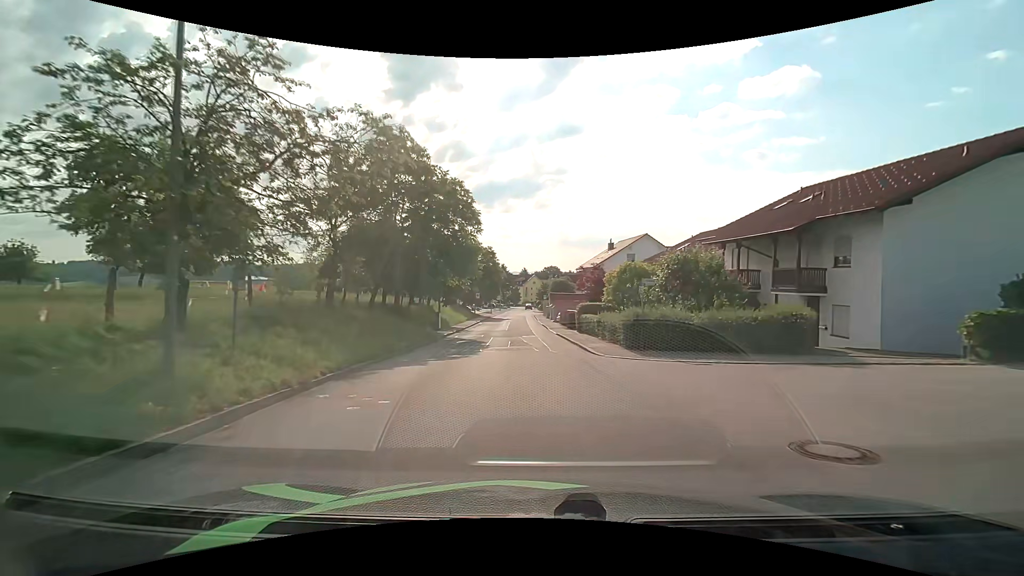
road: unclassified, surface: asphalt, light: Day
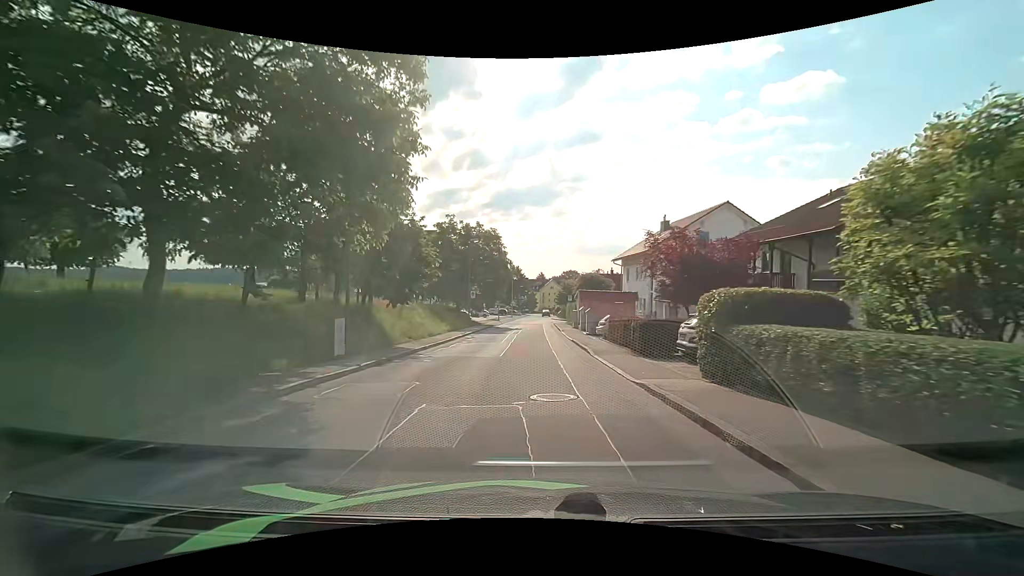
(-0.5, +20.3) m; -3°
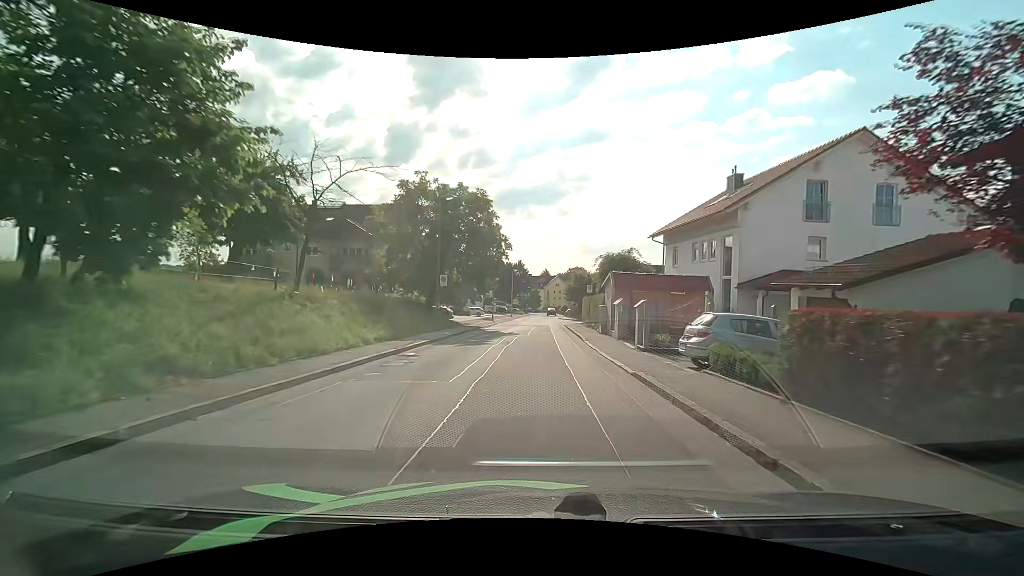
(+0.1, +15.9) m; +1°
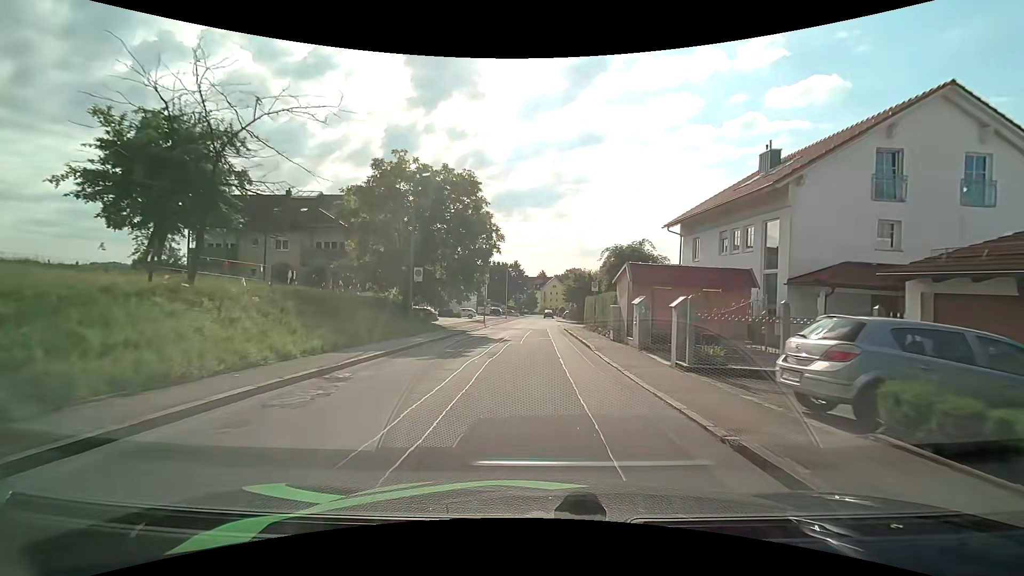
(0.0, +5.4) m; 0°
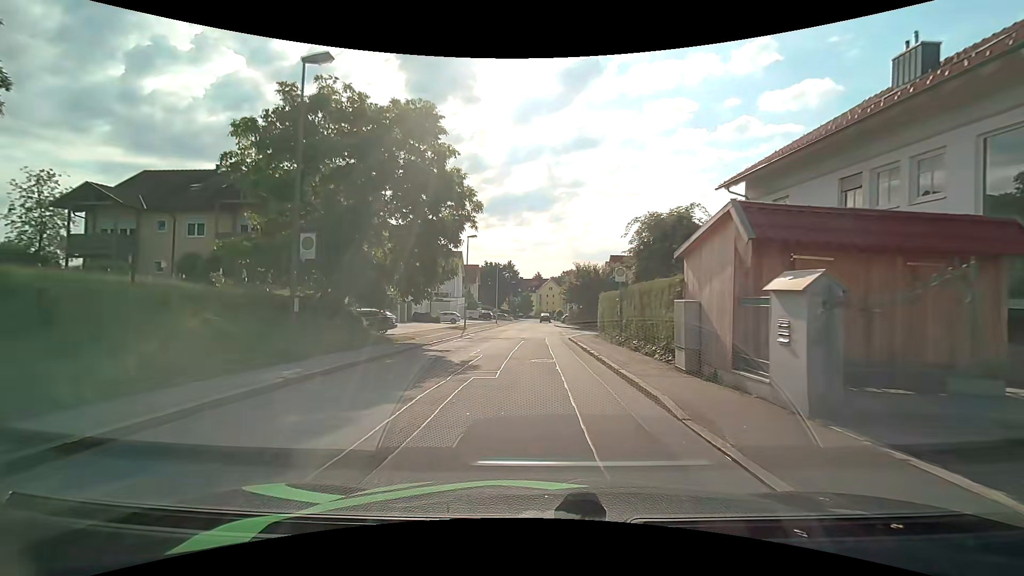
(+0.1, +11.0) m; +1°
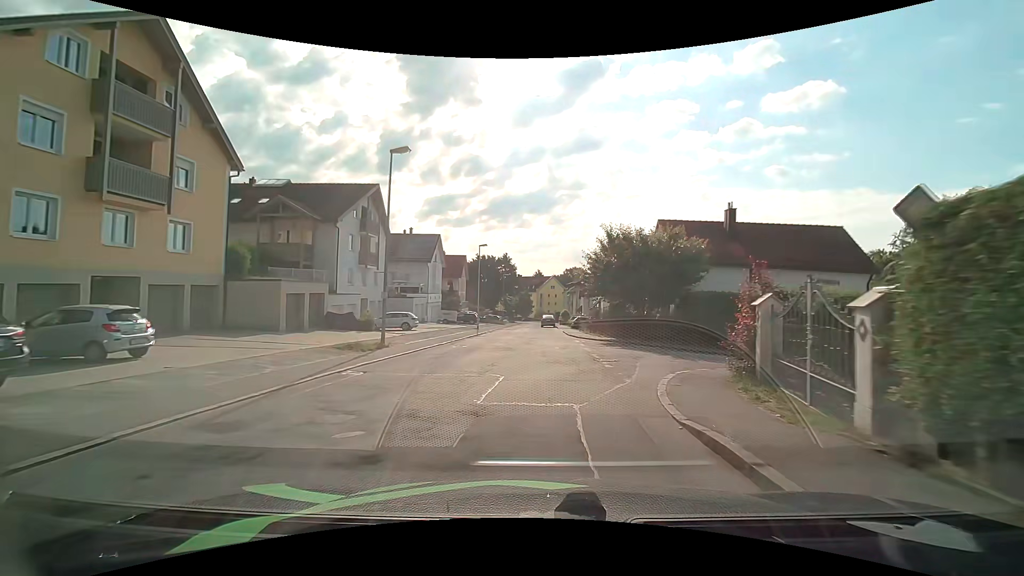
(0.0, +22.2) m; 0°
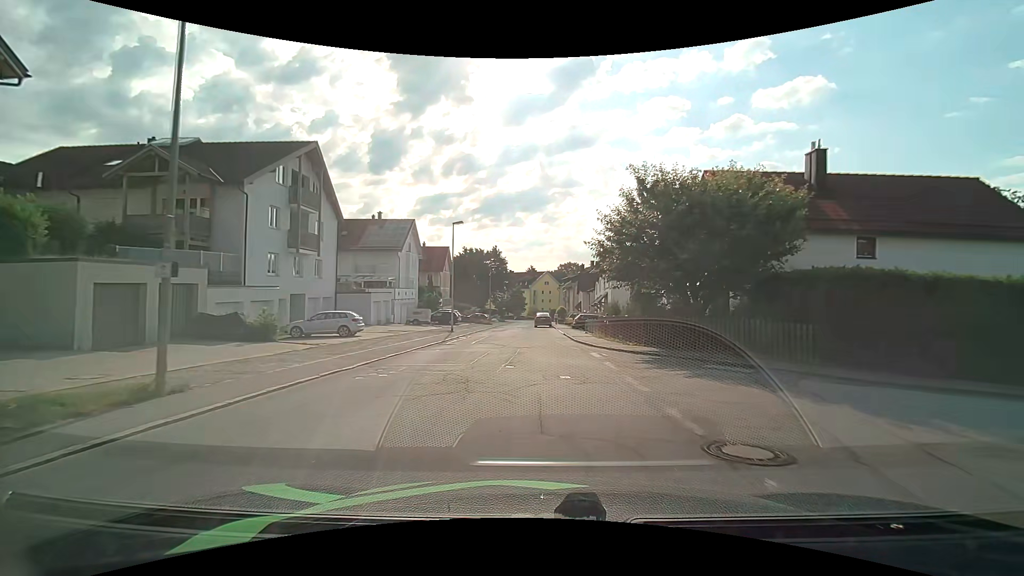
(0.0, +11.1) m; 0°
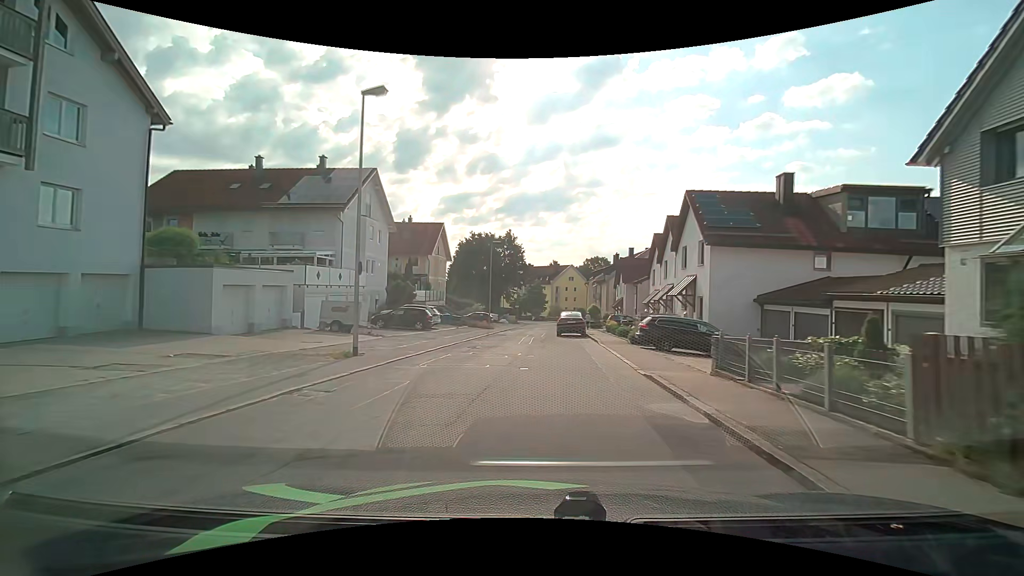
(0.0, +22.0) m; -2°
(0, +10) (-1, +20) (-1, +30) (-1, +40) (0, +50) (0, +60) (+1, +70) (+3, +80) (+2, +90) (0, +100) m
